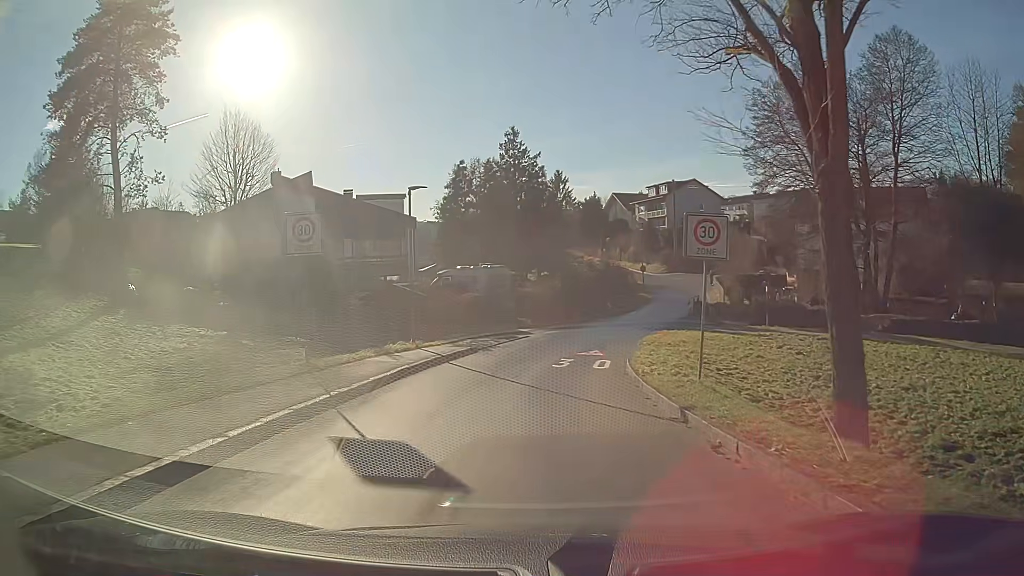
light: Day
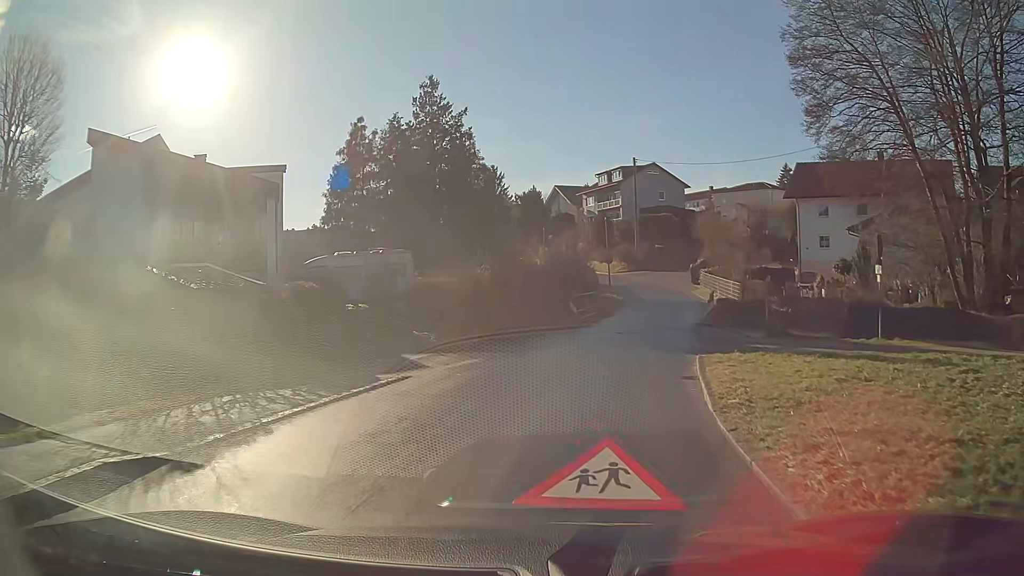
(+0.7, +17.2) m; +5°
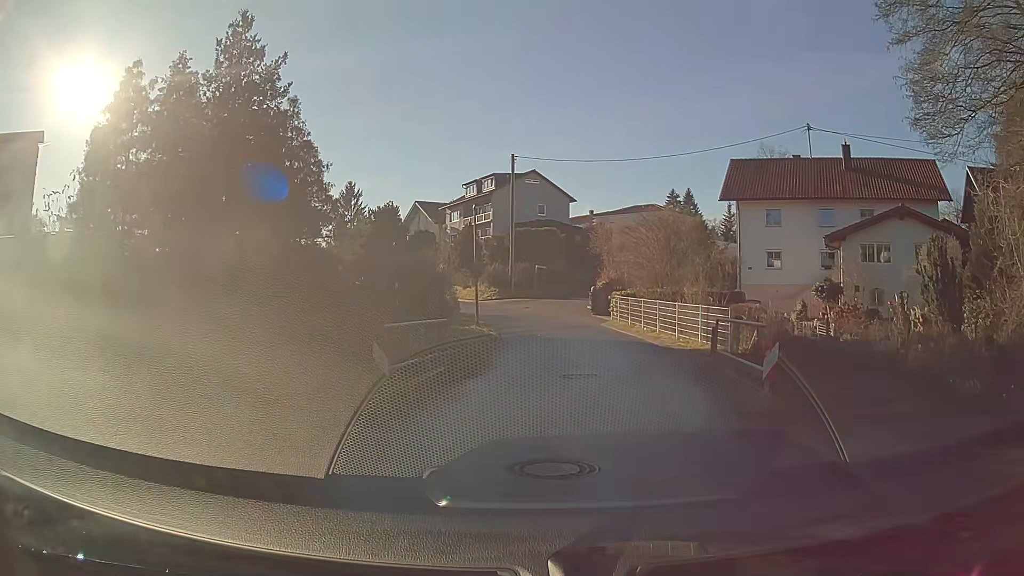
(+1.6, +16.0) m; +12°
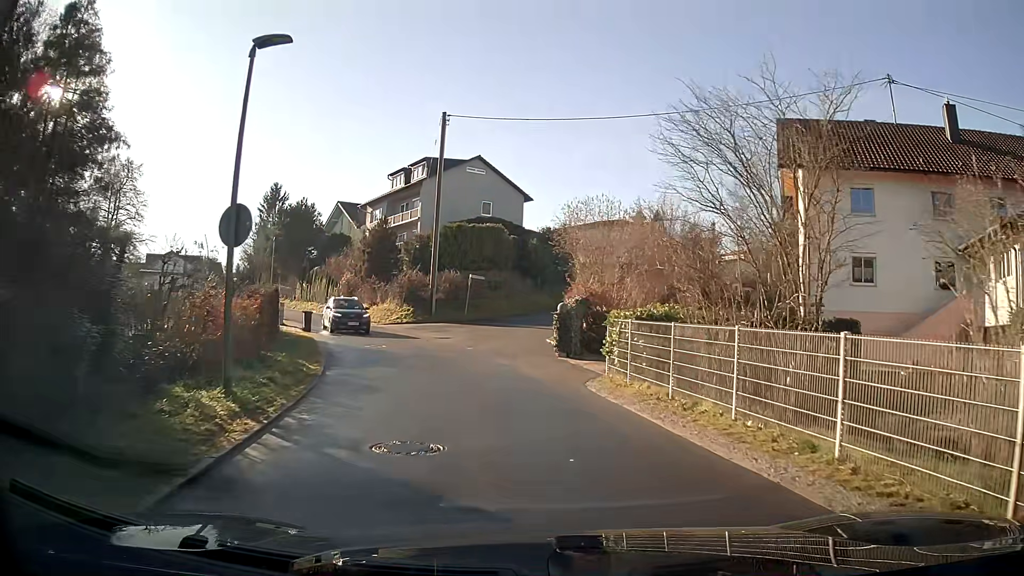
(+0.7, +18.6) m; +3°
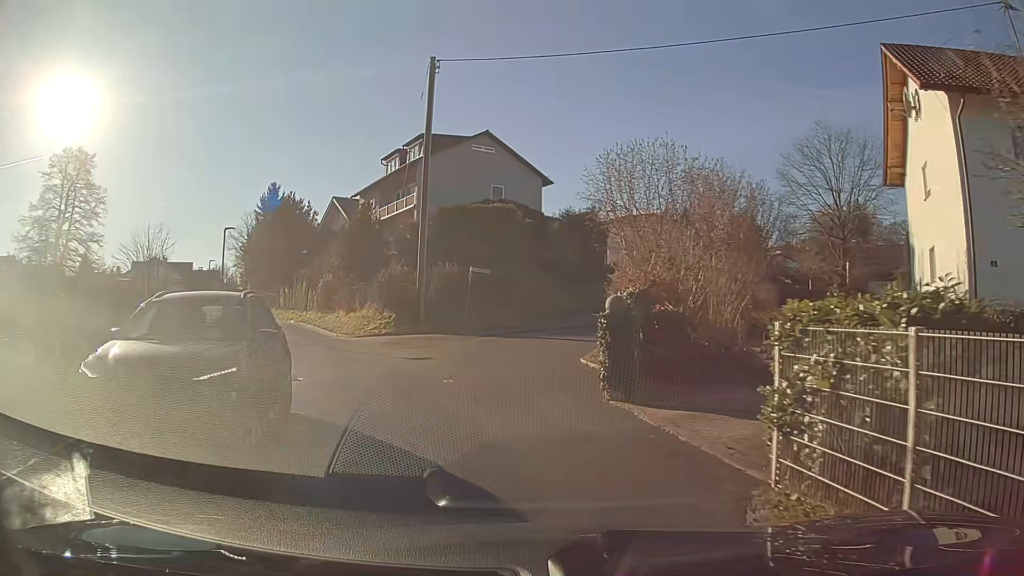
(-0.1, +9.8) m; -4°
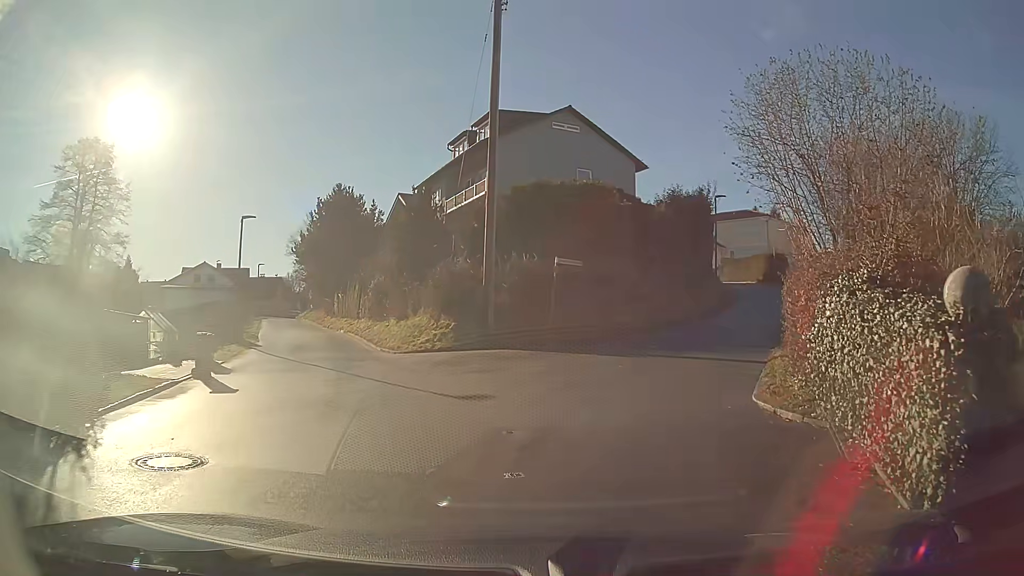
(-0.4, +7.1) m; -4°
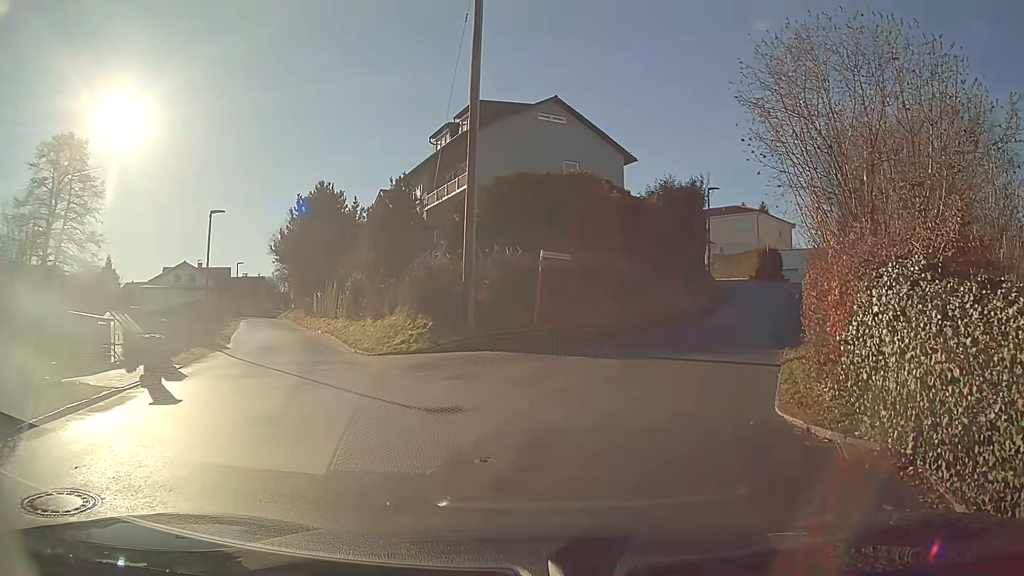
(0.0, +1.5) m; +1°
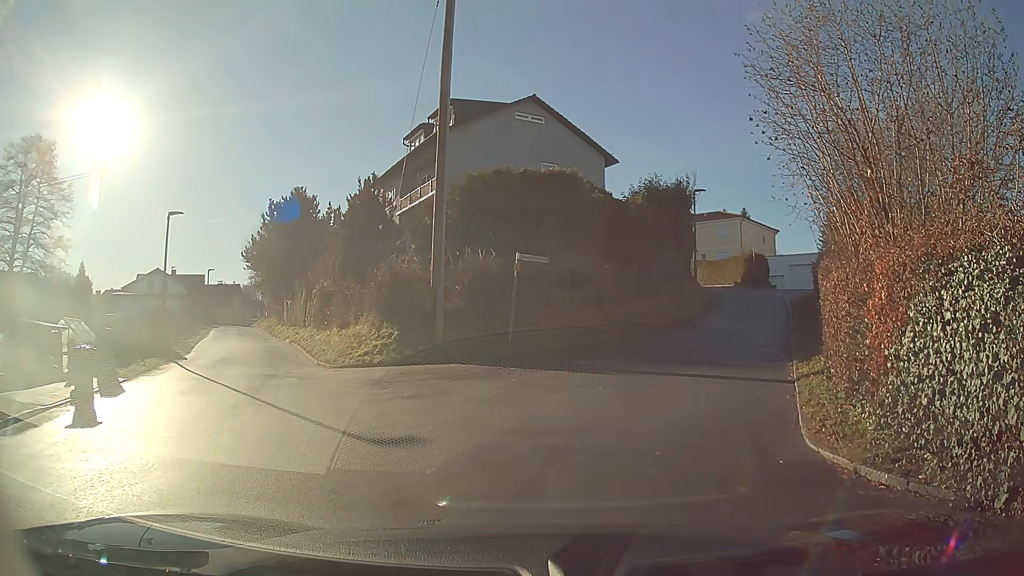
(0.0, +1.6) m; 0°
